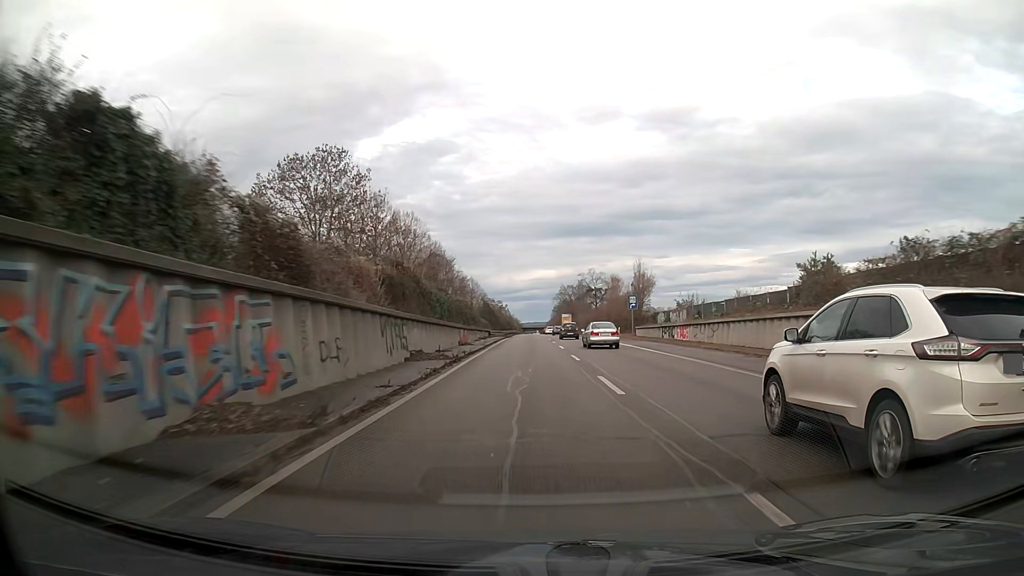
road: trunk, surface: asphalt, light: Day
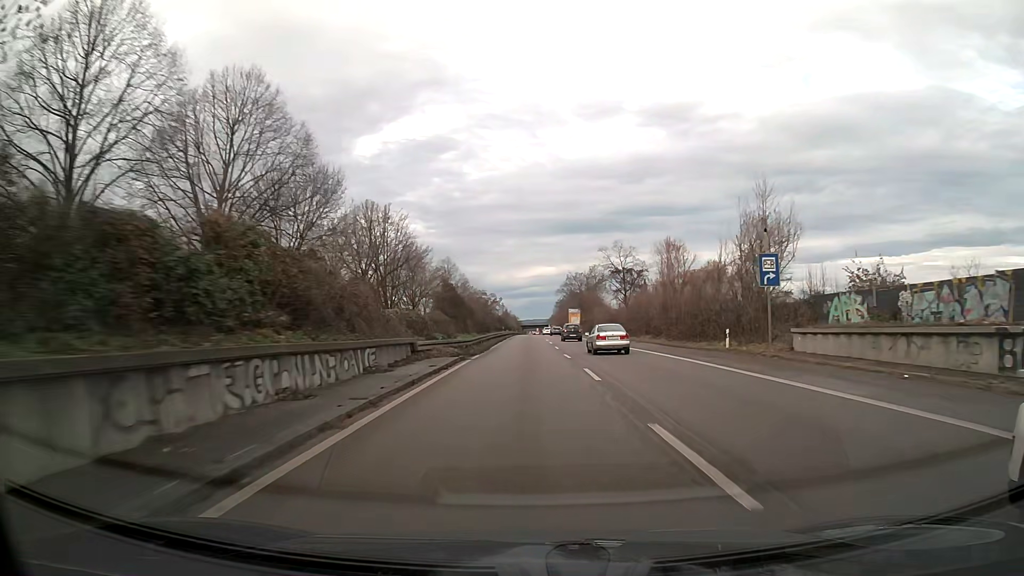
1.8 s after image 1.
(0.0, +42.6) m; 0°
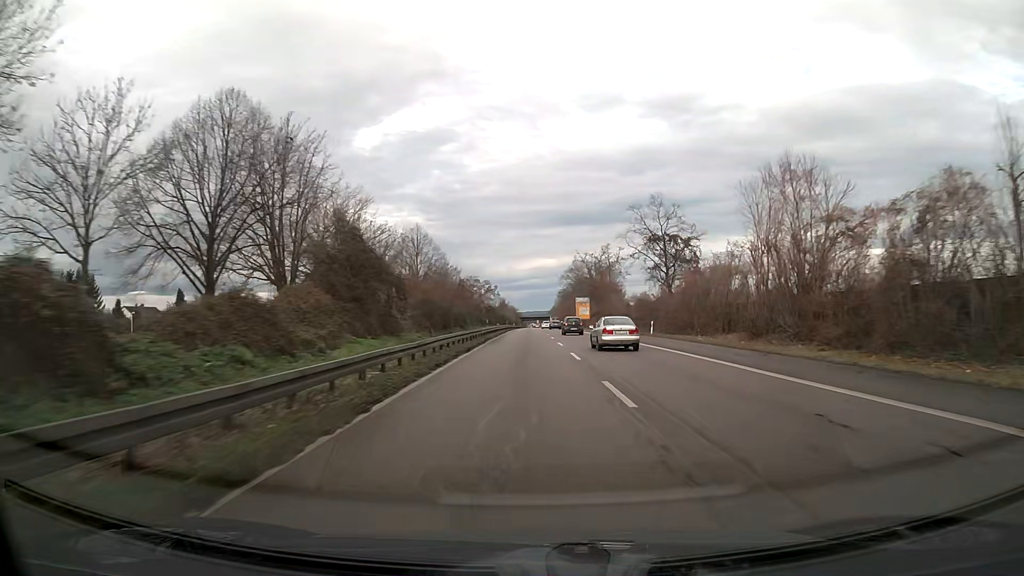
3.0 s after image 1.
(0.0, +29.2) m; 0°
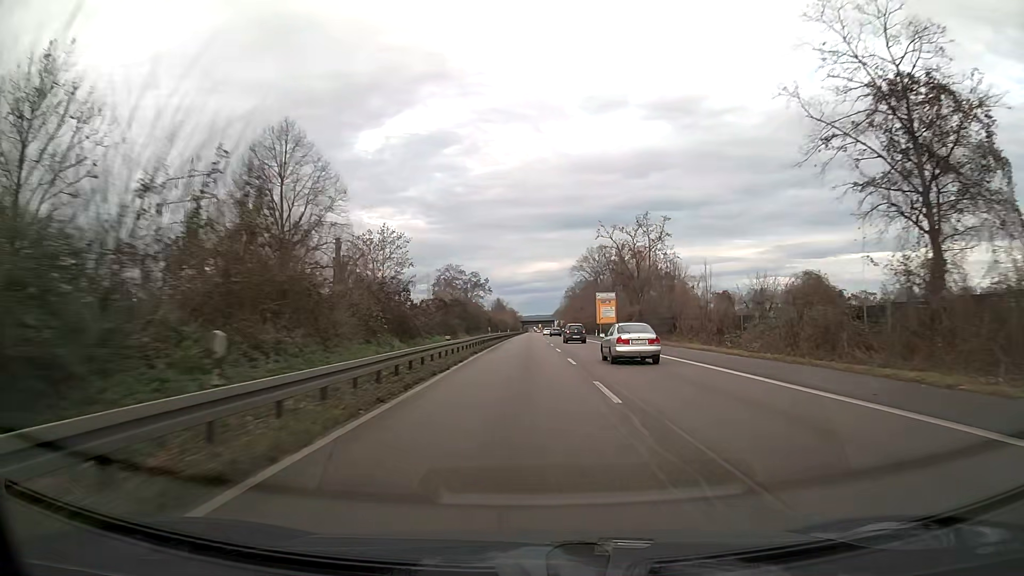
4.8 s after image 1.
(-0.1, +44.8) m; 0°
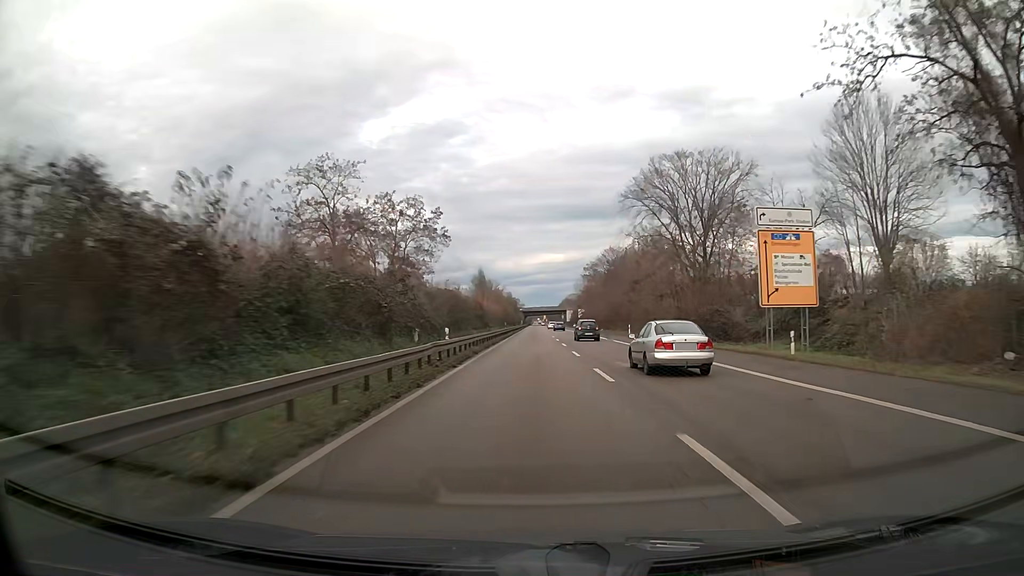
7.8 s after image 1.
(-0.3, +76.9) m; 0°
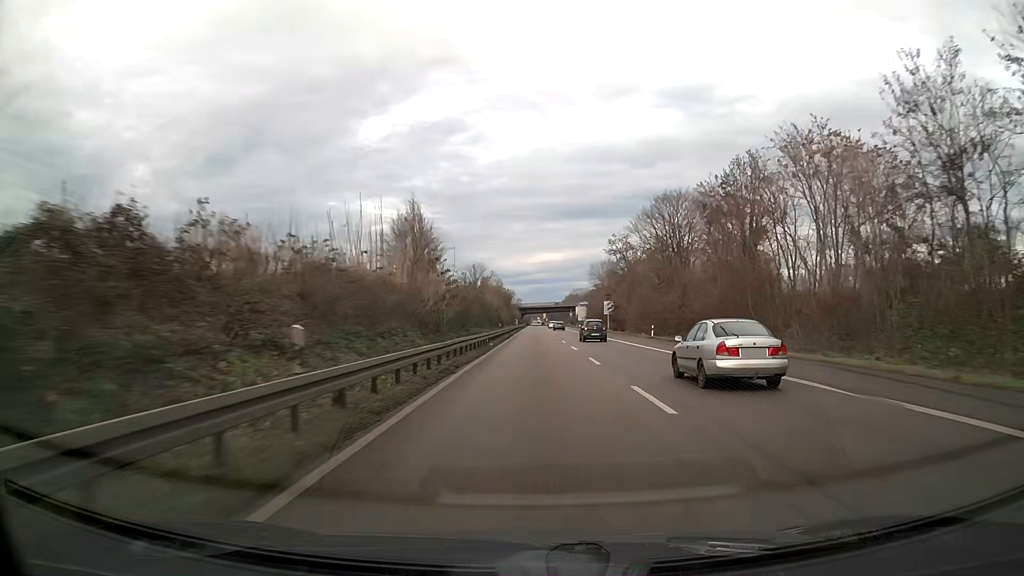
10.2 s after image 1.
(0.0, +63.1) m; 0°
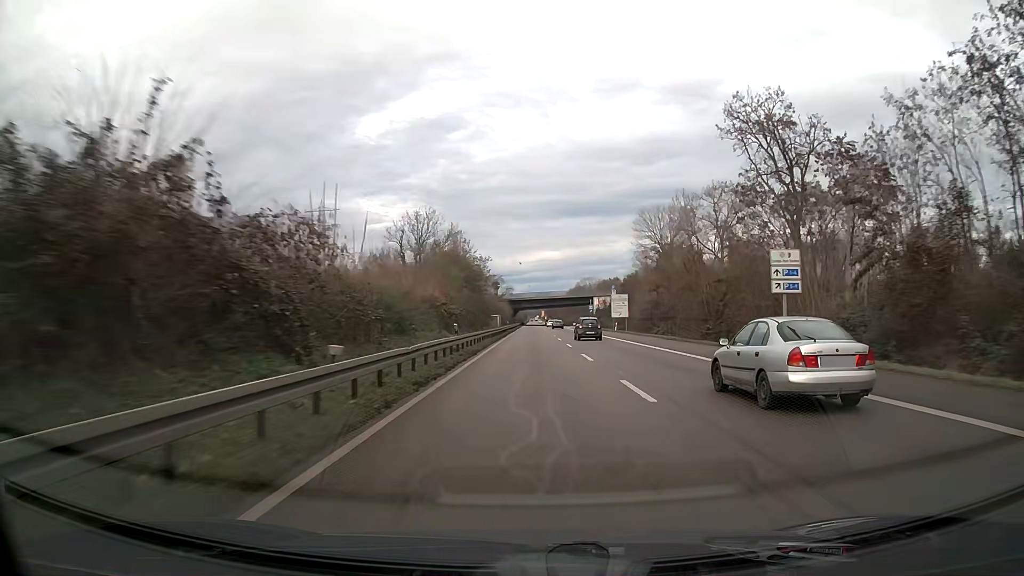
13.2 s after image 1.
(+0.3, +79.1) m; 0°
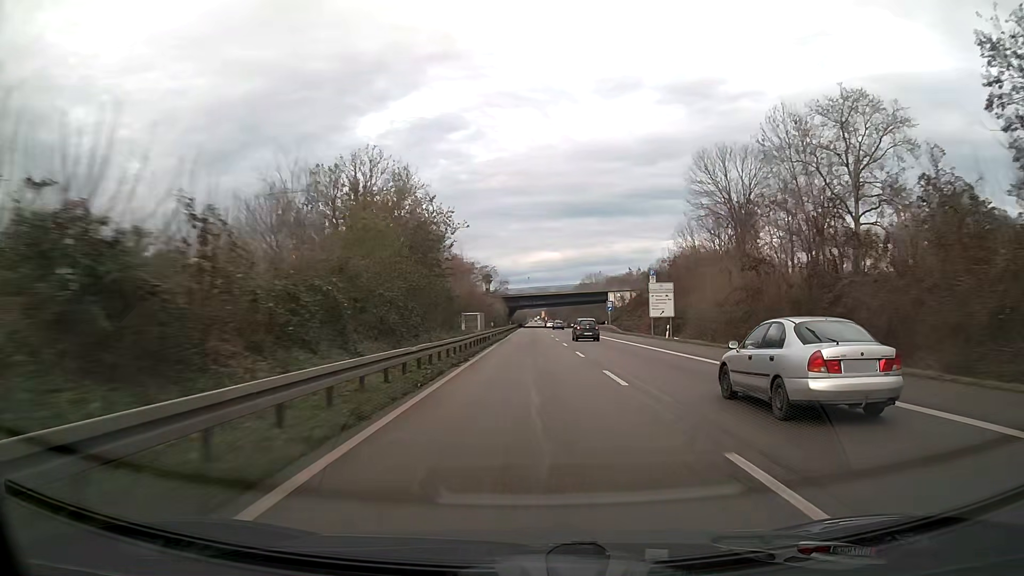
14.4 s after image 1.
(0.0, +31.4) m; 0°
(0, +10) (0, +20) (0, +30) (0, +40) (0, +50) (0, +60) (0, +70) (0, +80) (0, +90) (0, +100) m
